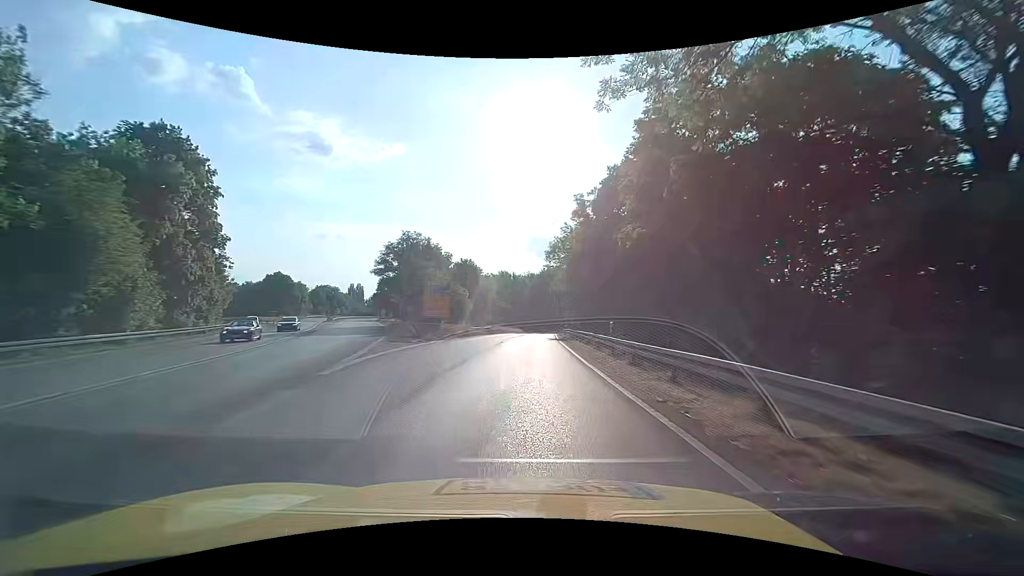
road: trunk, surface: asphalt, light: Day
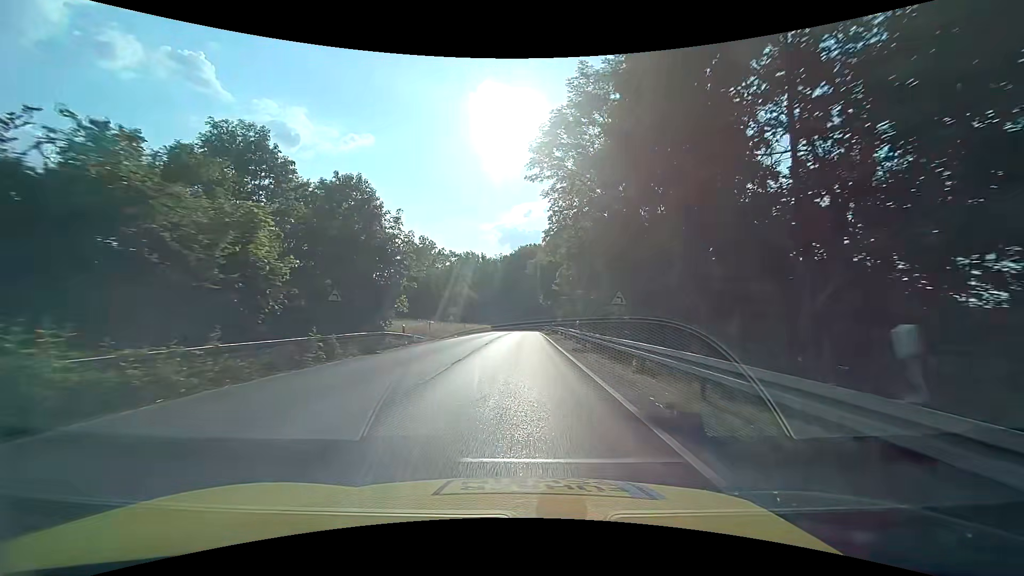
(+1.4, +39.0) m; +3°
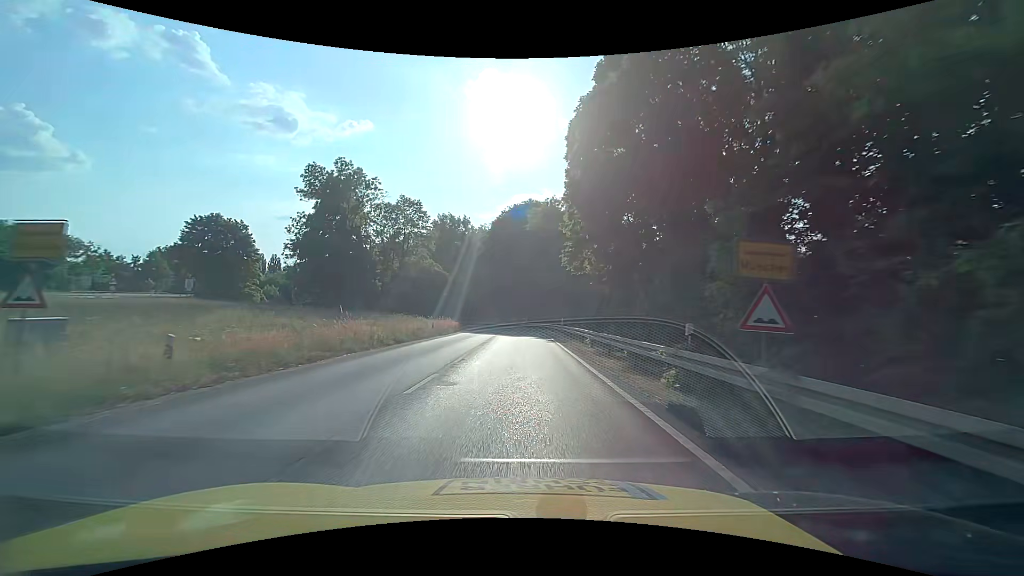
(+0.2, +46.7) m; 0°
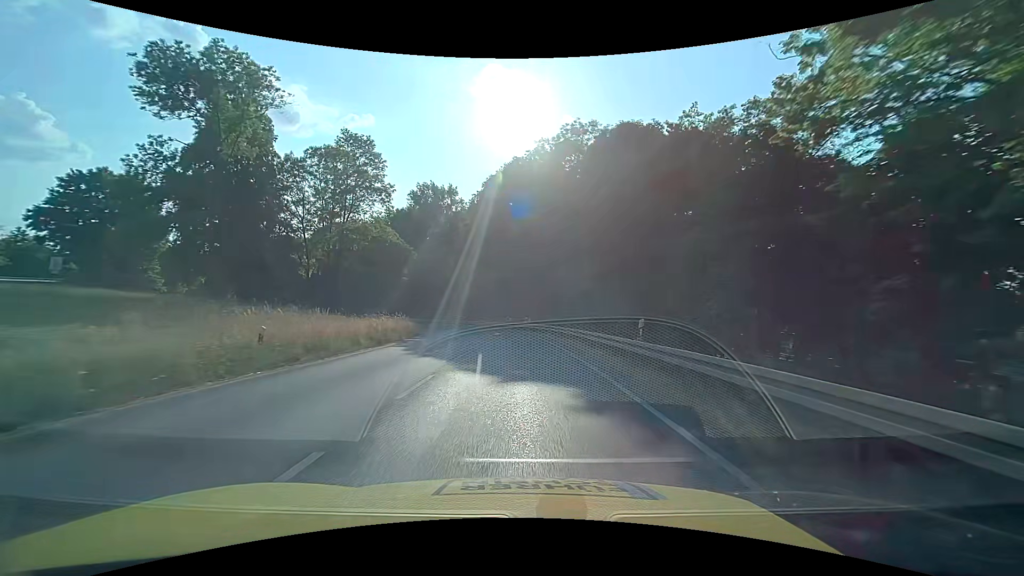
(-0.1, +24.7) m; -1°
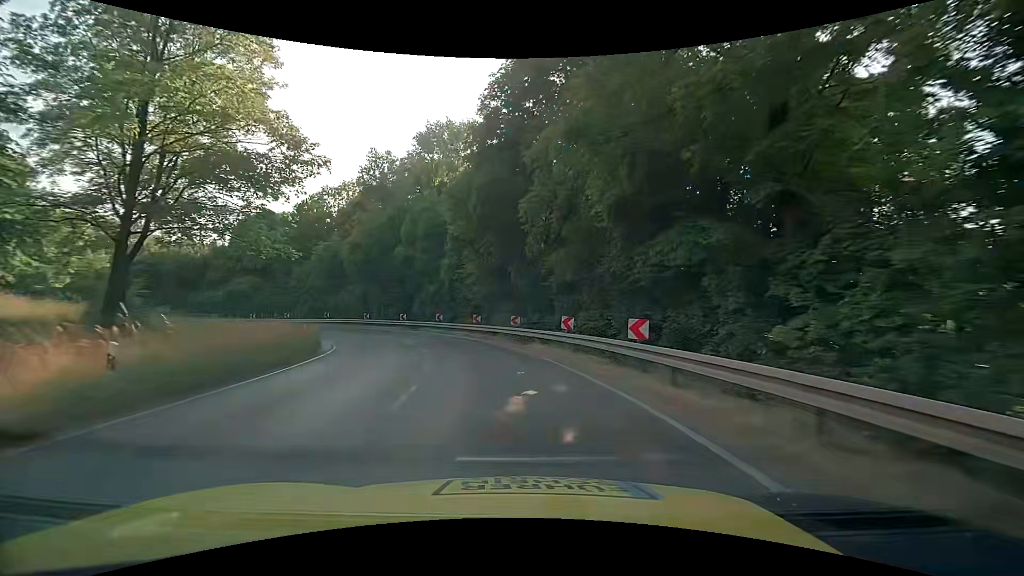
(-0.2, +31.0) m; -4°
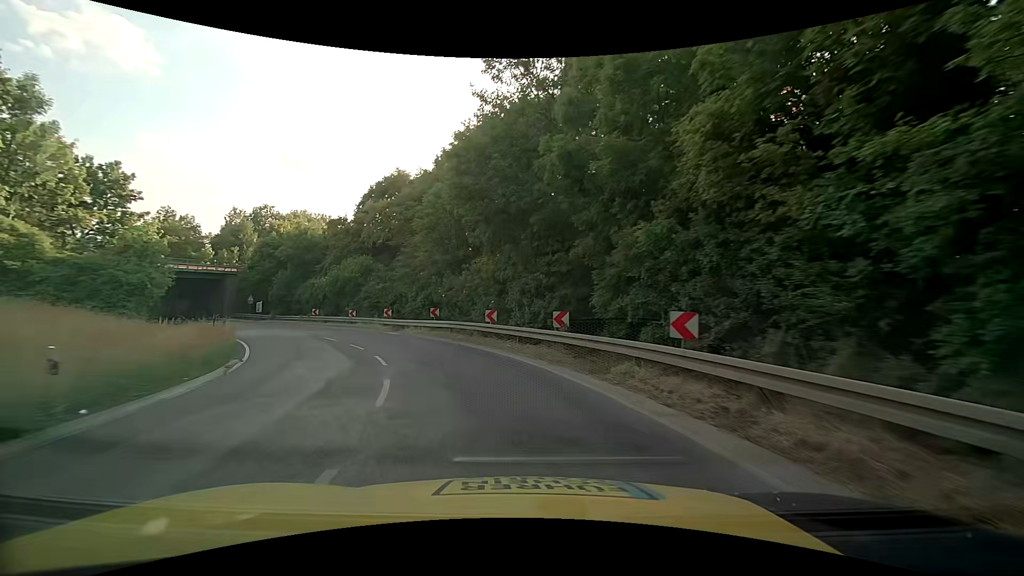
(-5.0, +29.4) m; -22°
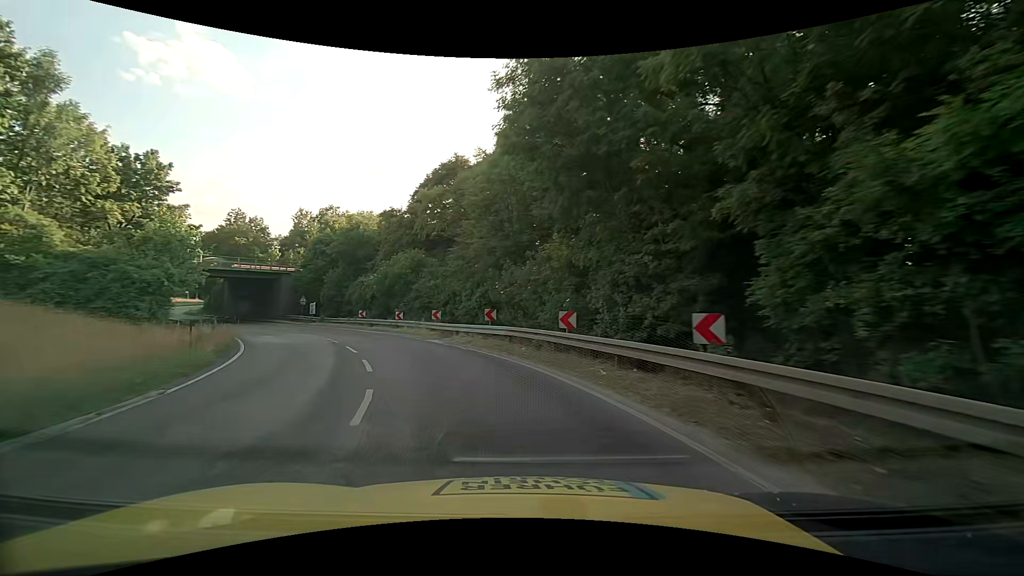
(-0.4, +7.3) m; -7°
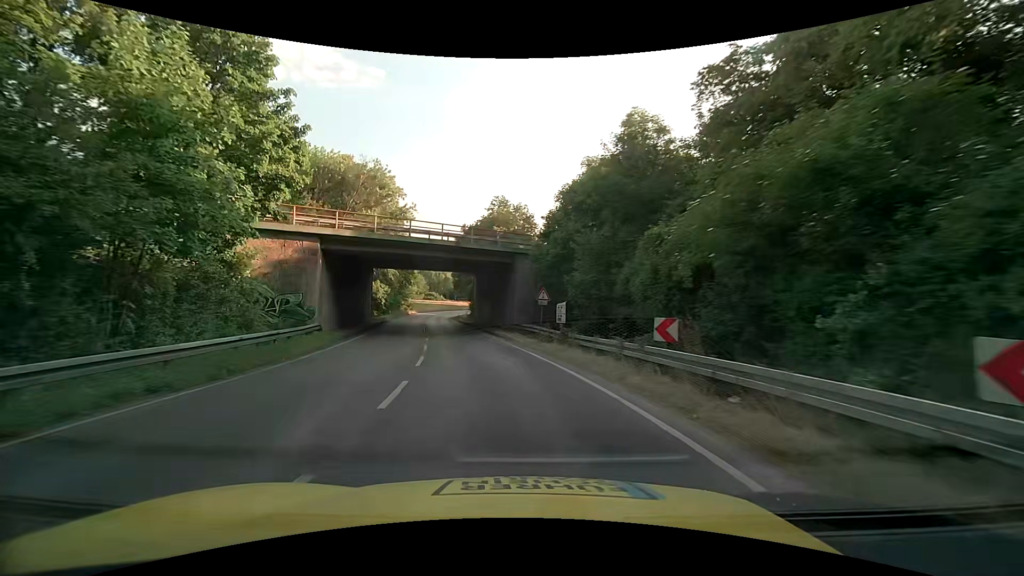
(-9.0, +28.3) m; -32°
(-1, +10) (-2, +20) (-4, +30) (-6, +39) (-8, +49) (-11, +59) (-13, +69) (-15, +78) (-16, +88) (-17, +98) m
